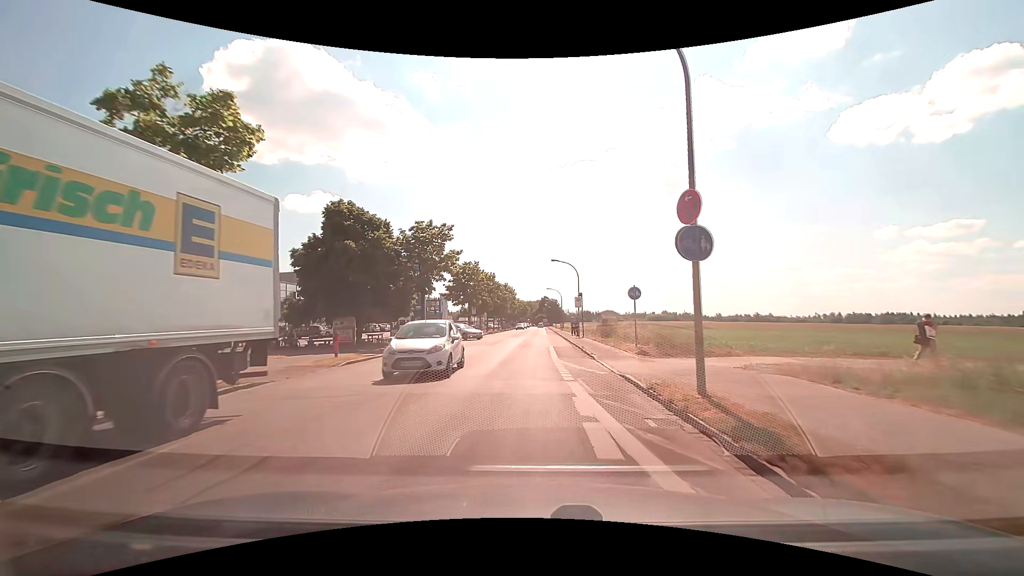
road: tertiary_link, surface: asphalt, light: Day
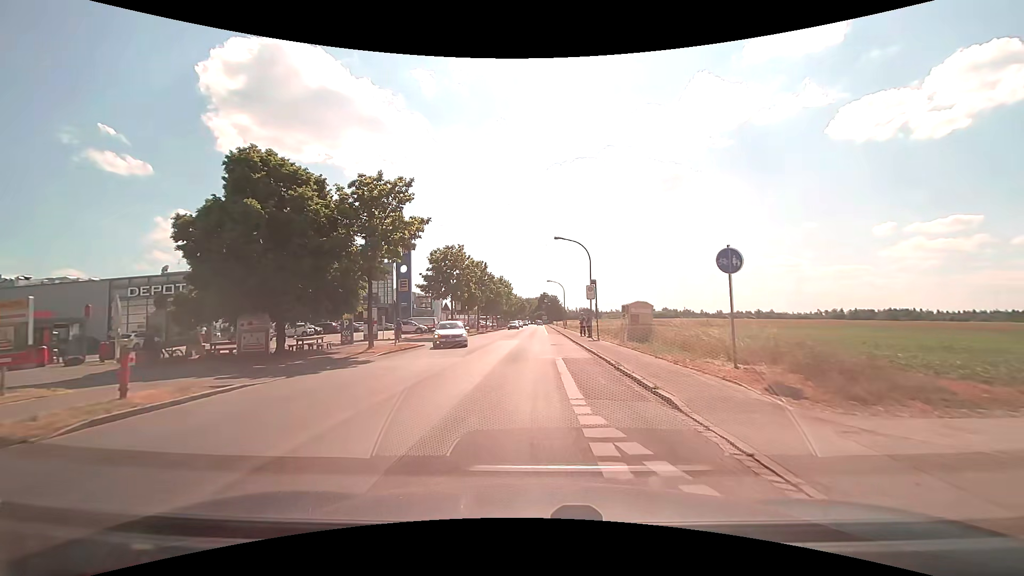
(+0.1, +11.3) m; 0°
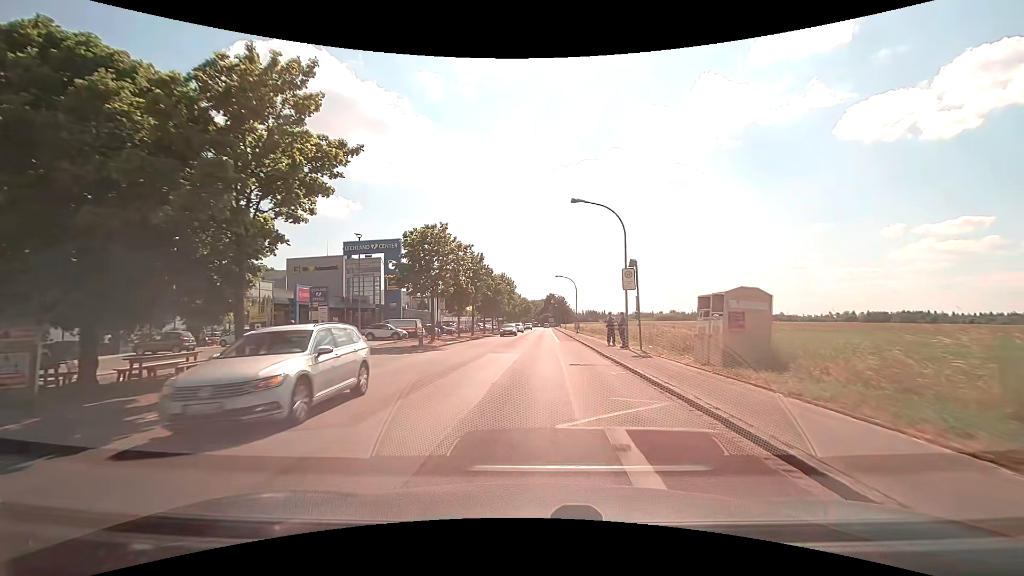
(0.0, +11.7) m; -1°
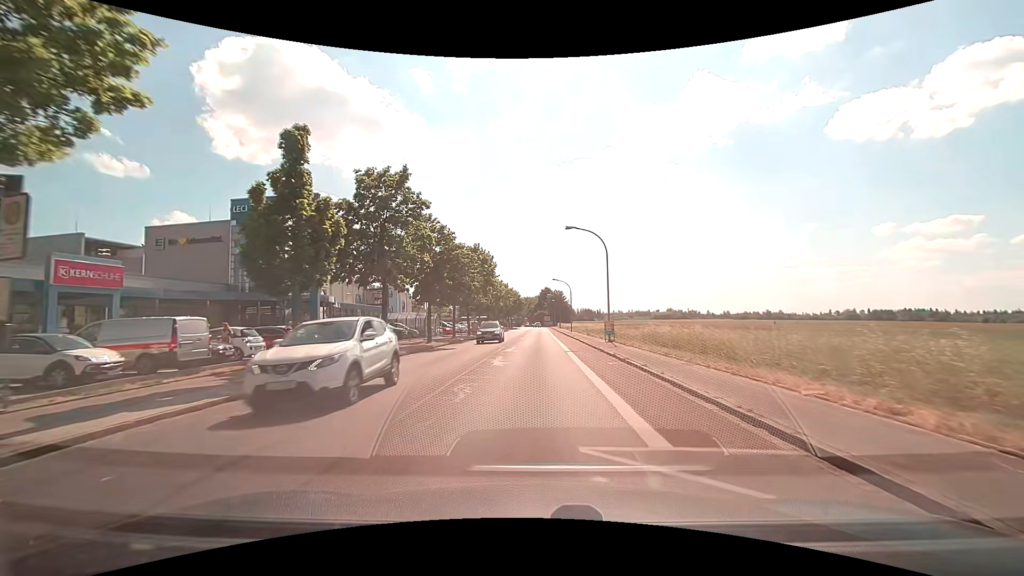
(+0.3, +31.3) m; +1°
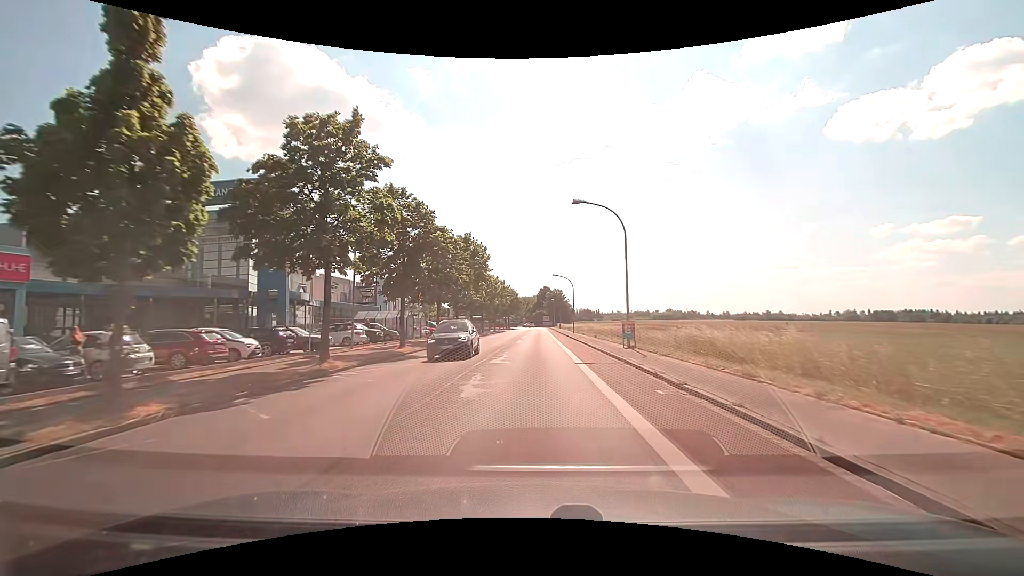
(0.0, +6.8) m; 0°
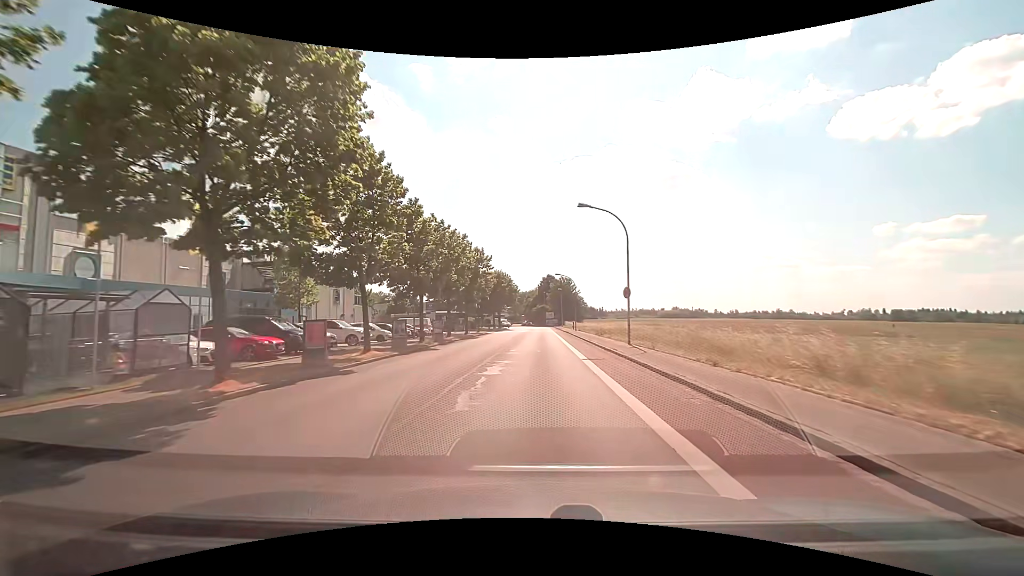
(+0.2, +36.6) m; 0°
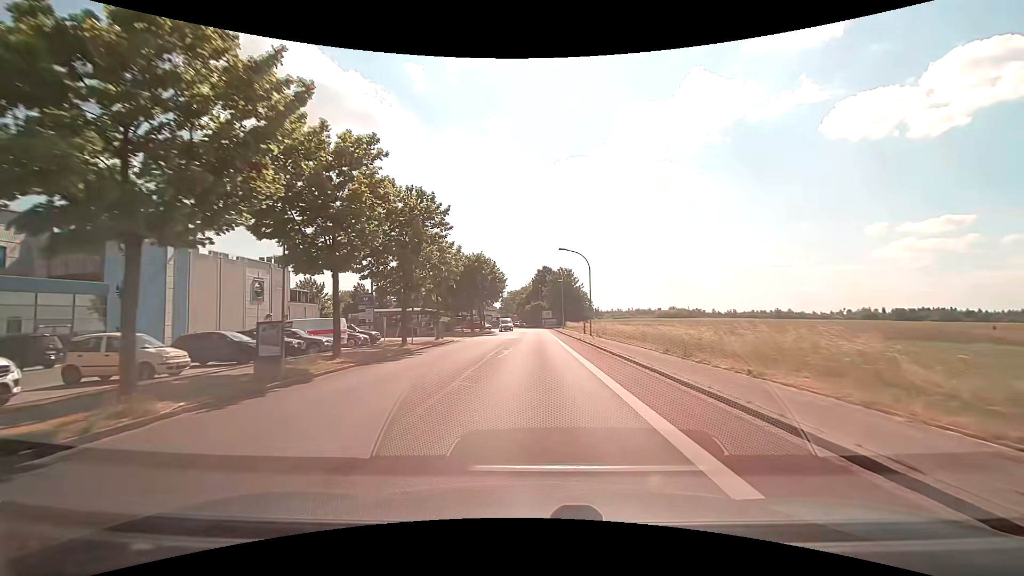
(+0.1, +22.7) m; +1°
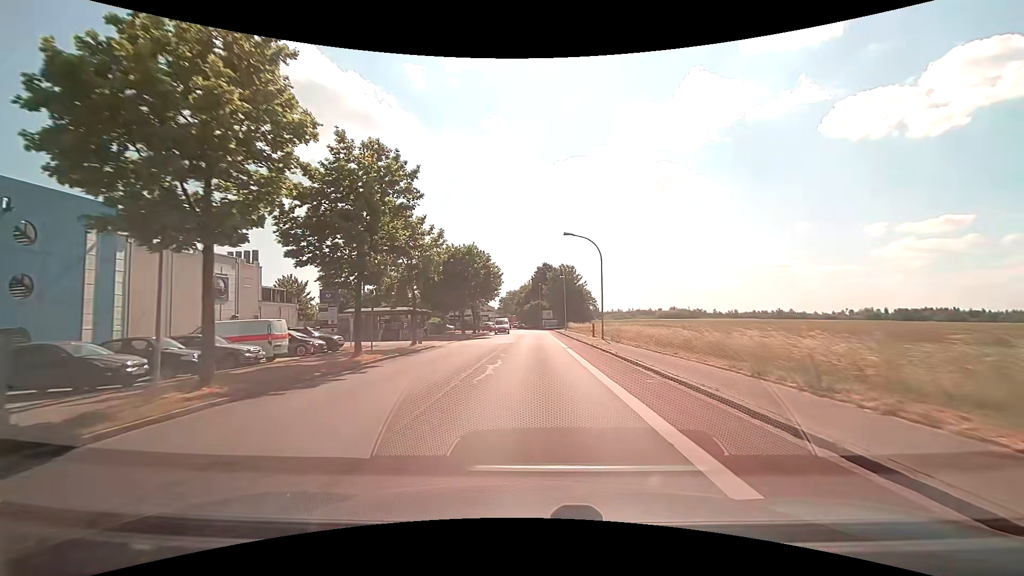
(0.0, +7.5) m; 0°
(0, +10) (0, +20) (0, +30) (0, +40) (0, +50) (0, +60) (0, +70) (-2, +80) (-8, +88) (-17, +91) m
